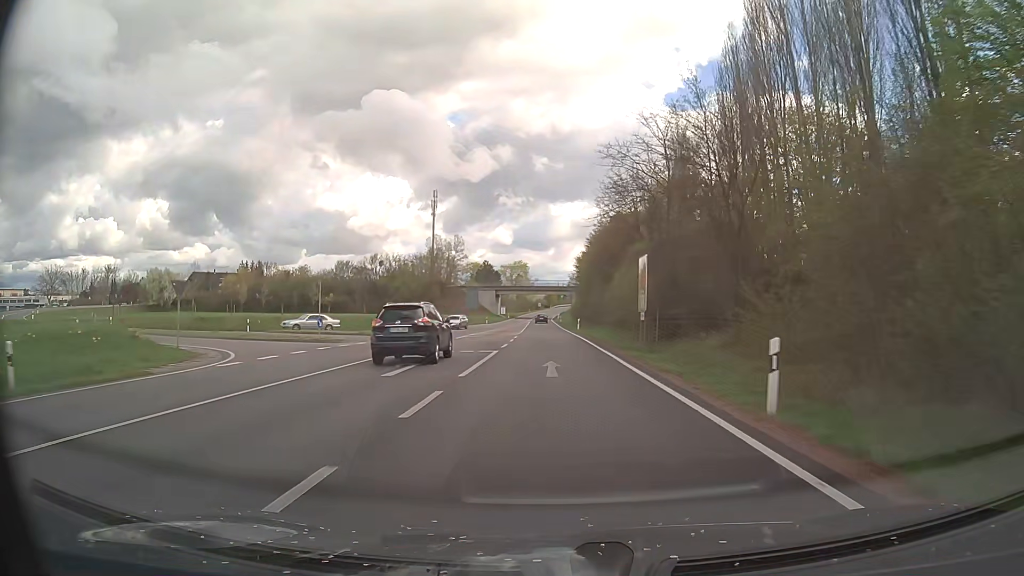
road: secondary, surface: asphalt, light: Day
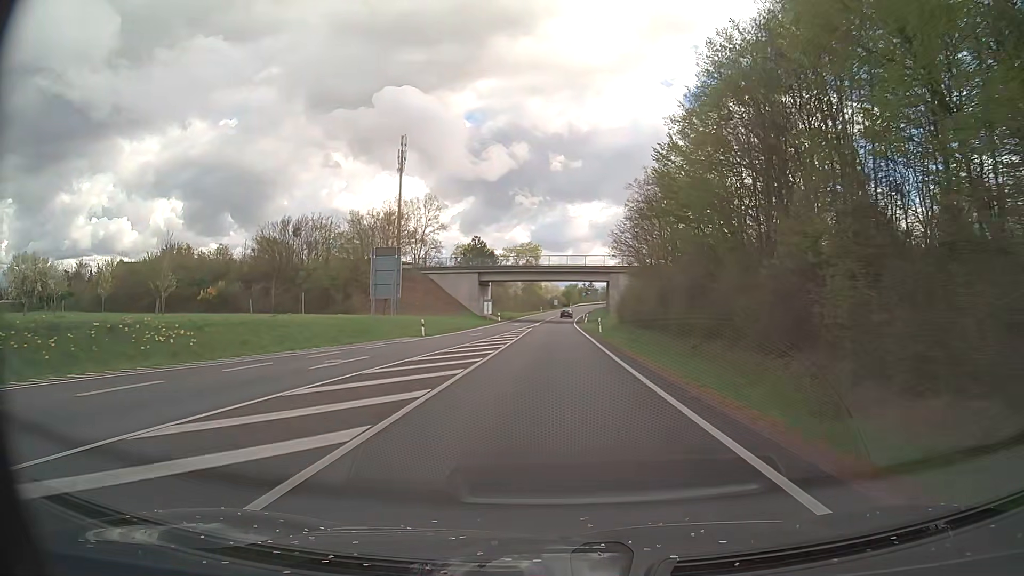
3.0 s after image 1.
(-0.6, +59.0) m; -2°
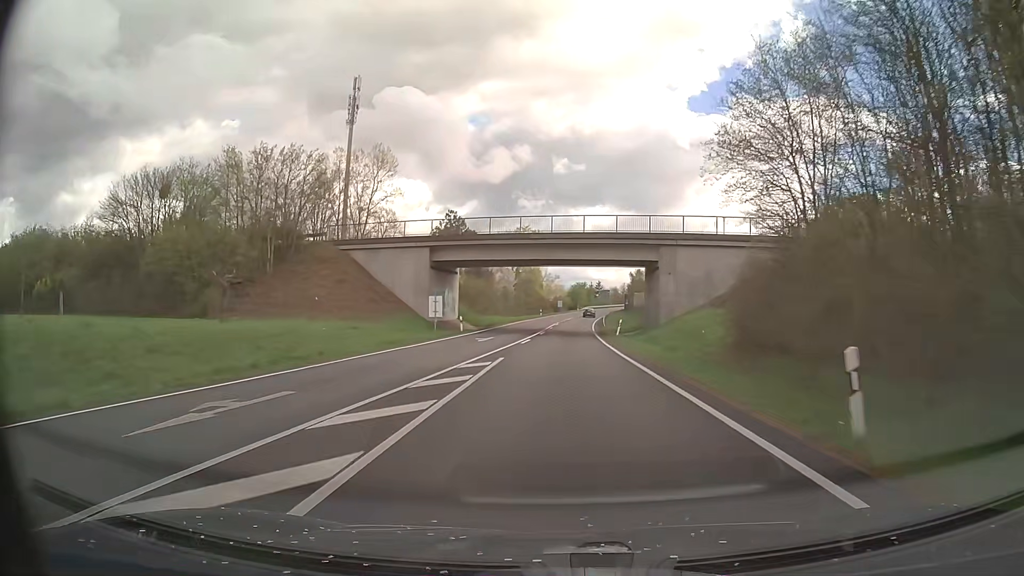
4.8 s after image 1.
(-0.1, +35.4) m; 0°
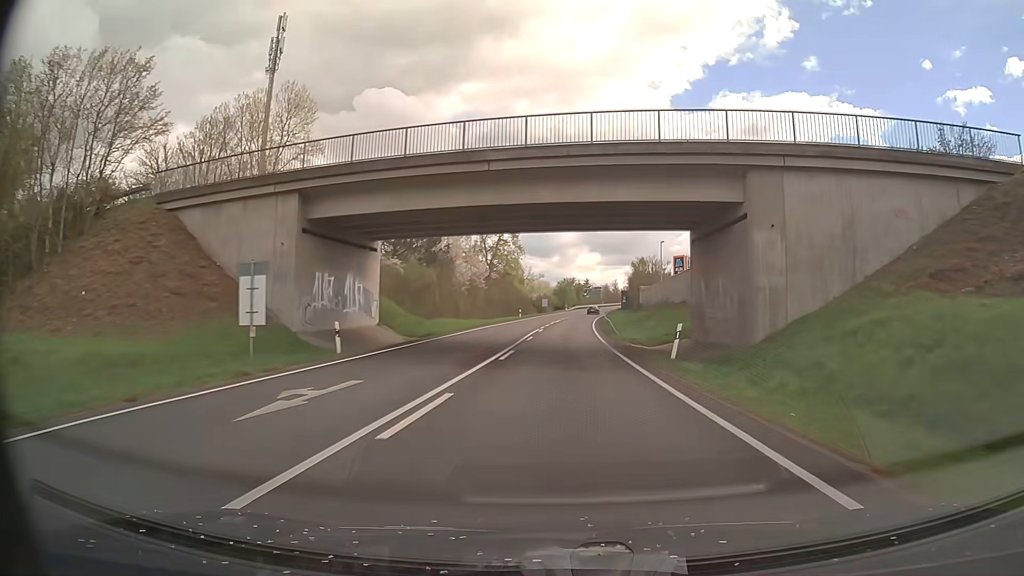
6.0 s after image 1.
(+0.2, +23.7) m; +1°
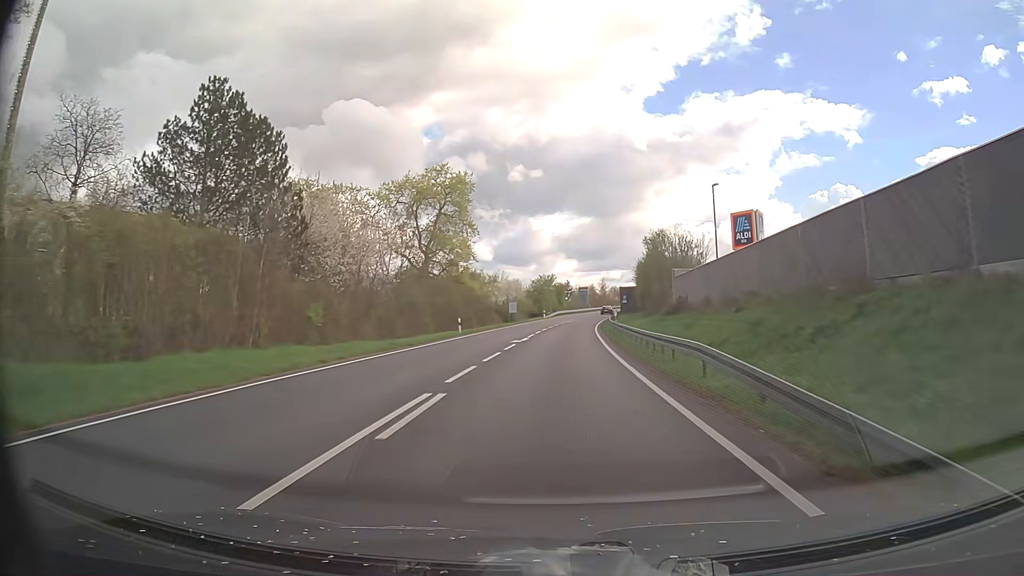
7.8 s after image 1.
(+0.6, +35.7) m; +1°
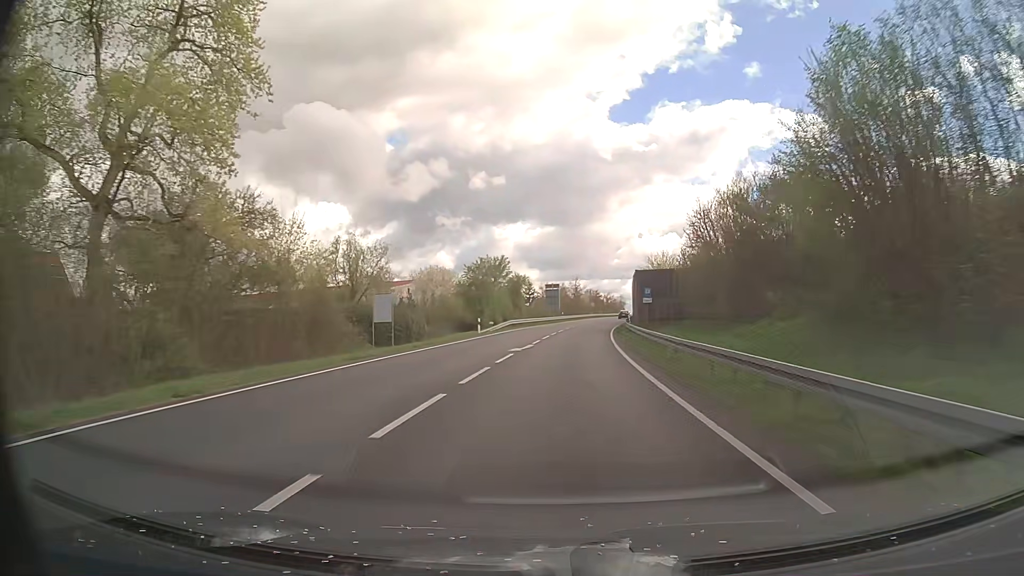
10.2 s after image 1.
(+1.6, +47.9) m; +4°
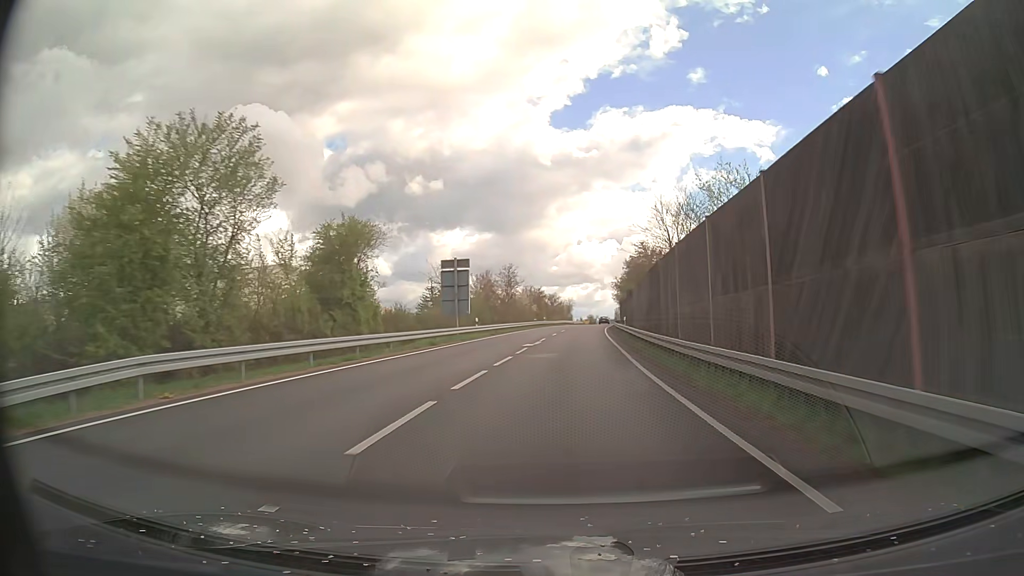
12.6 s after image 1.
(+2.2, +48.9) m; +5°
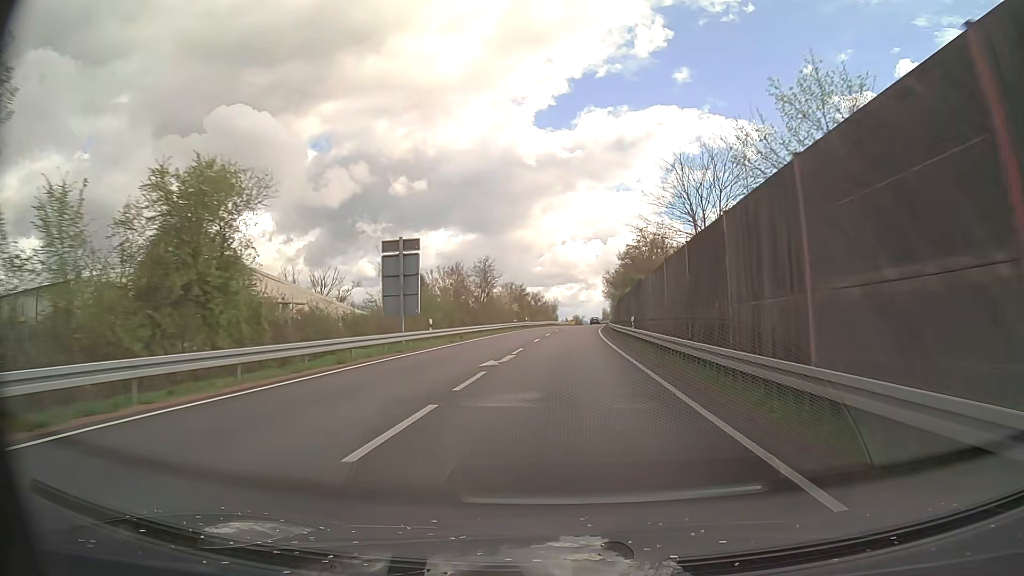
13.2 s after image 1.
(+0.1, +12.3) m; +1°
(0, +10) (0, +20) (+1, +30) (+1, +40) (+2, +50) (+2, +60) (+3, +70) (+4, +80) (+4, +90) (+5, +100) m
